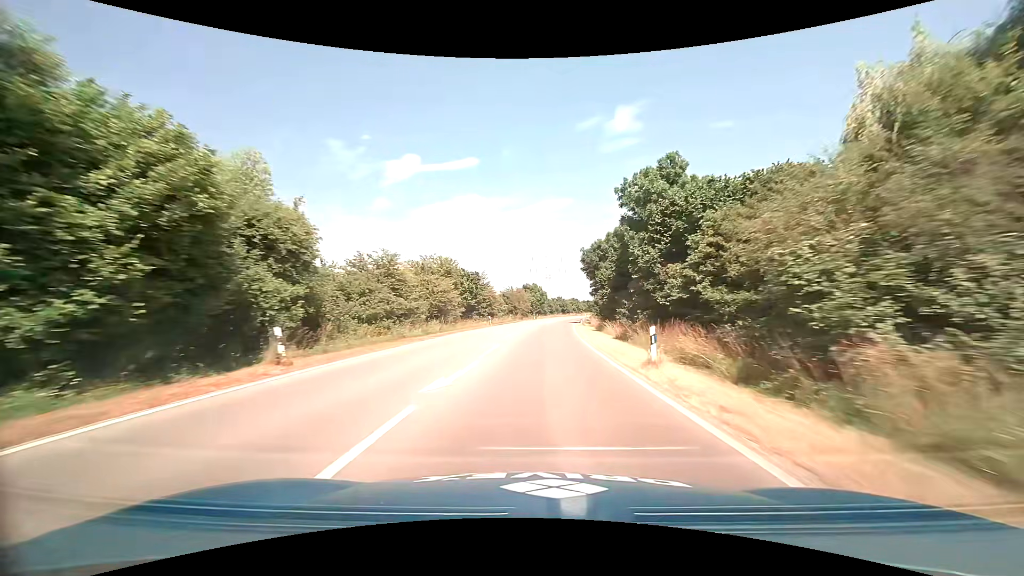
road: primary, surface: asphalt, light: Day
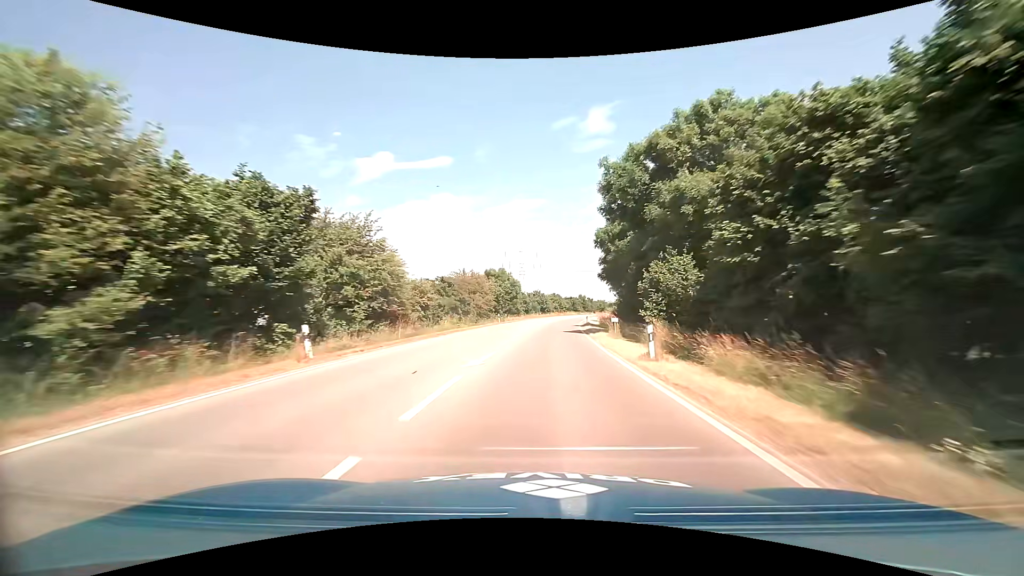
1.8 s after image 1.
(+1.0, +38.5) m; +2°
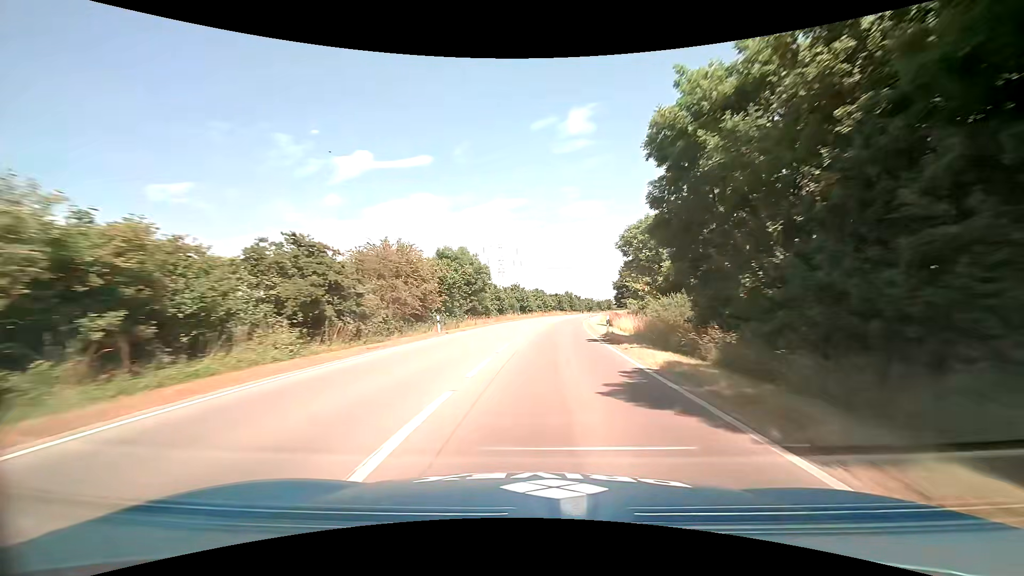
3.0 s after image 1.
(+0.8, +25.6) m; +3°
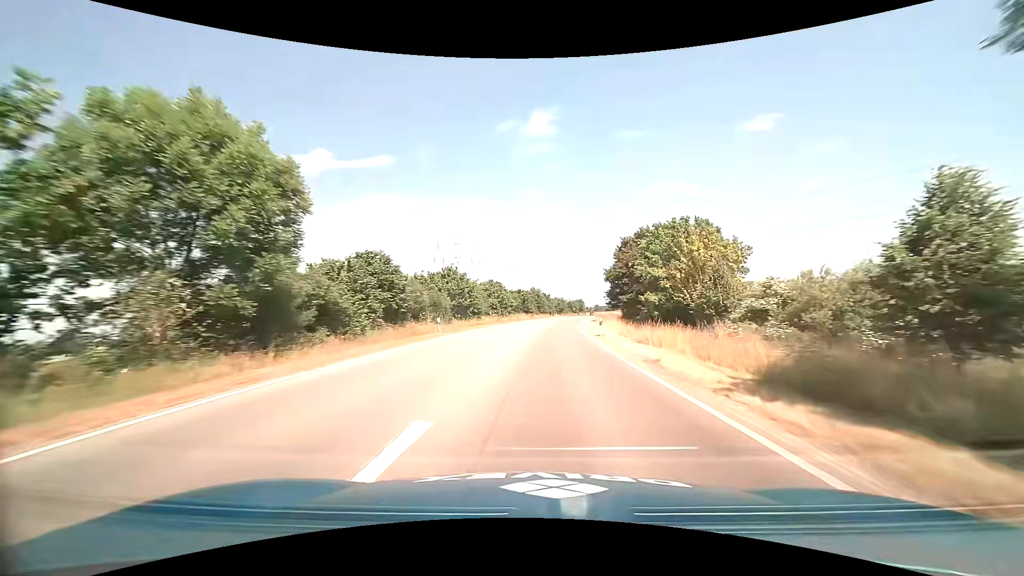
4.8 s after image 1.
(+1.2, +37.7) m; +4°
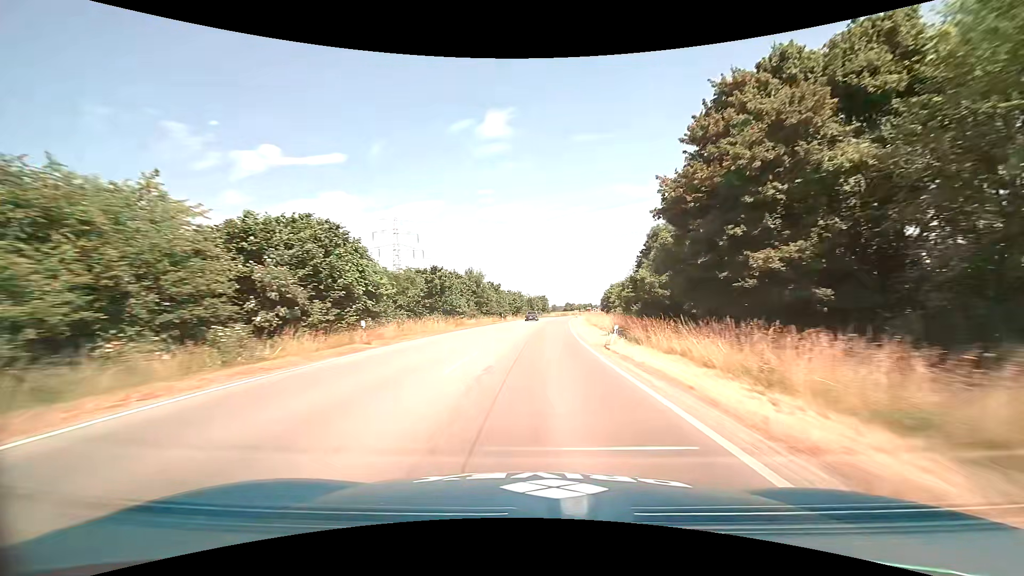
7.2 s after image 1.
(+2.5, +49.8) m; +5°
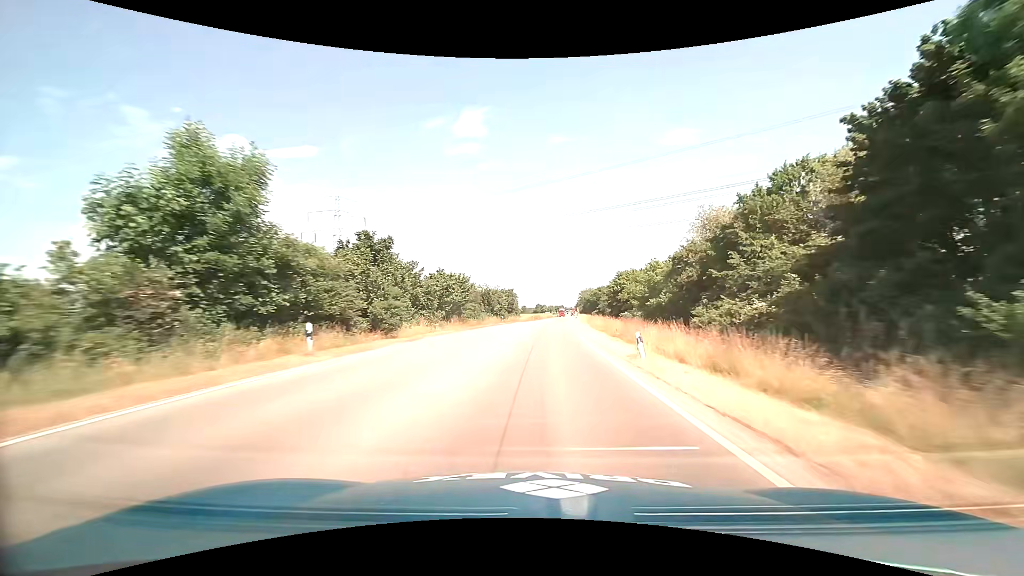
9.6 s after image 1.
(+1.4, +49.7) m; +3°
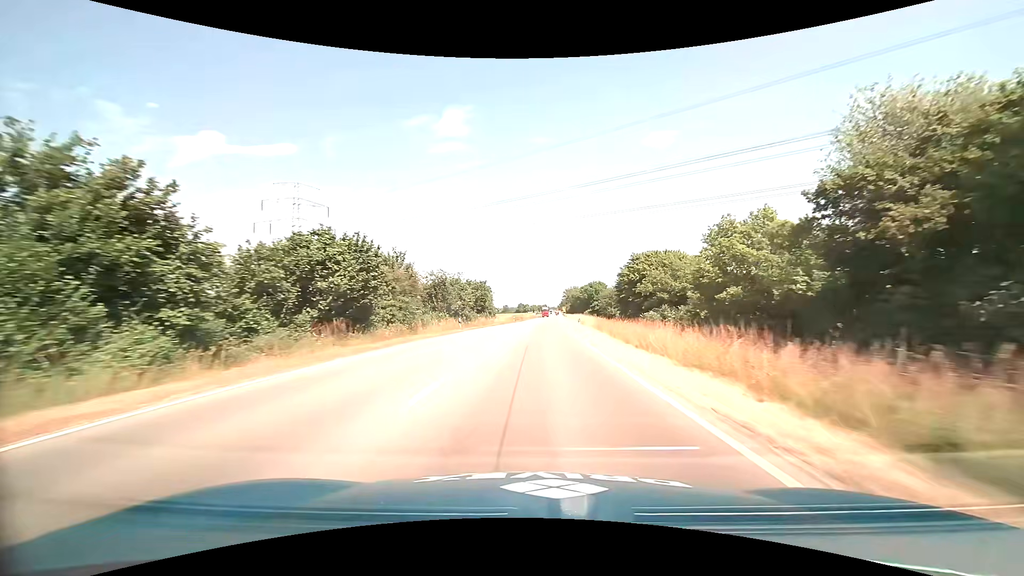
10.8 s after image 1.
(+0.5, +24.9) m; +2°
(0, +10) (0, +20) (0, +30) (+1, +40) (+1, +50) (+1, +60) (+2, +70) (+2, +80) (+3, +90) (+3, +100) m
